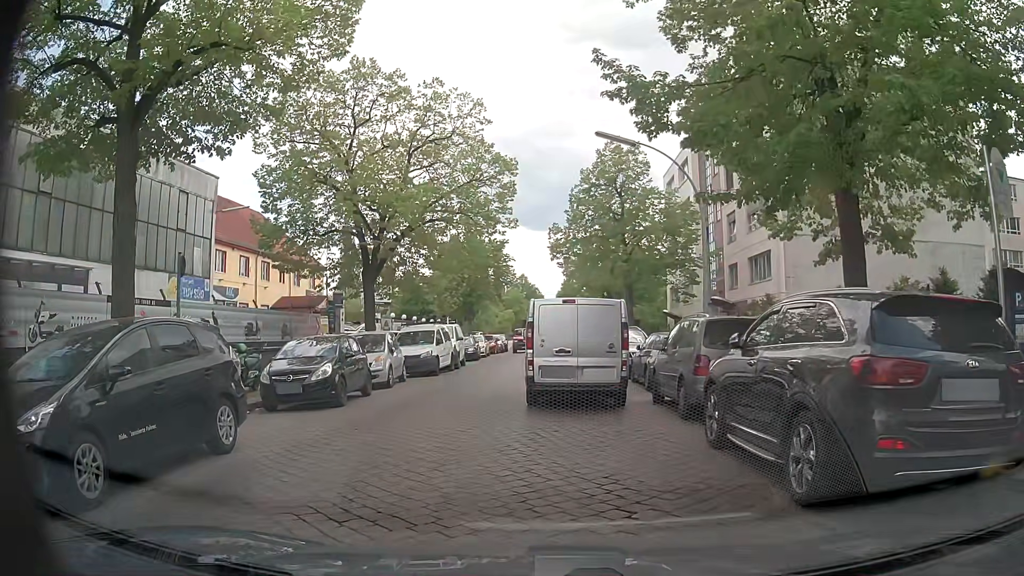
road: unclassified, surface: sett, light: Day
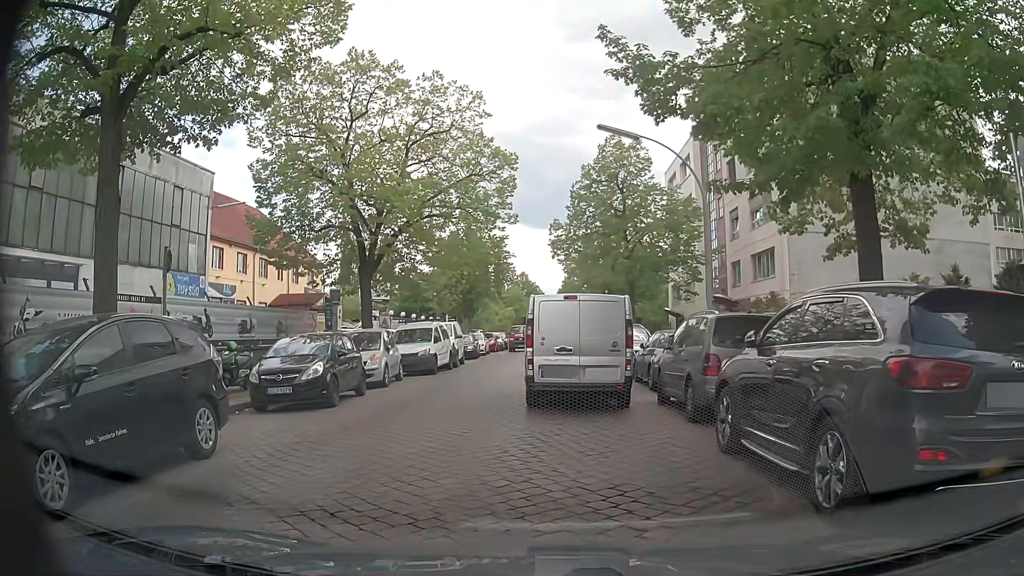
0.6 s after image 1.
(0.0, +0.5) m; 0°
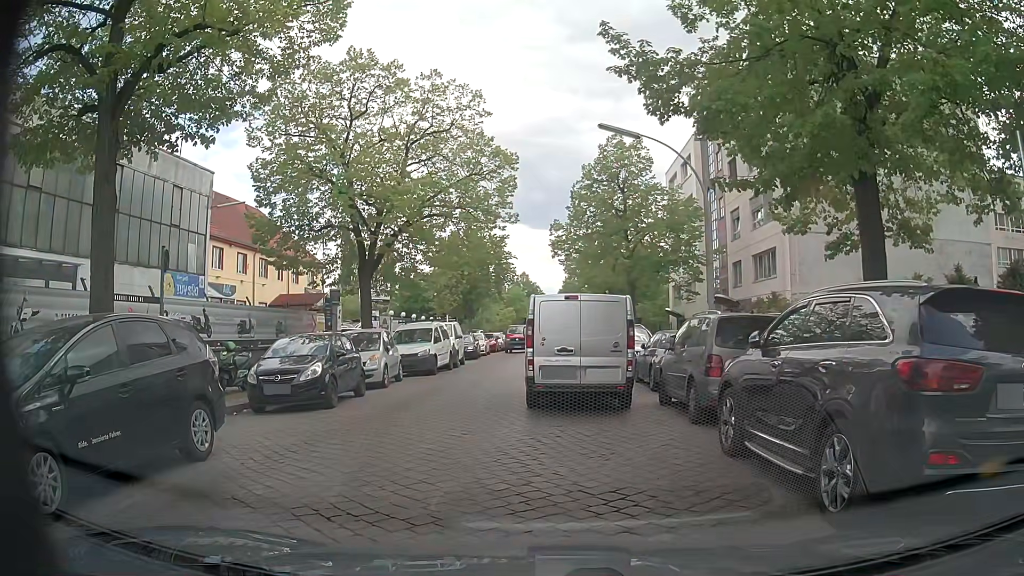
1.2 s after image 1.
(0.0, +0.1) m; 0°
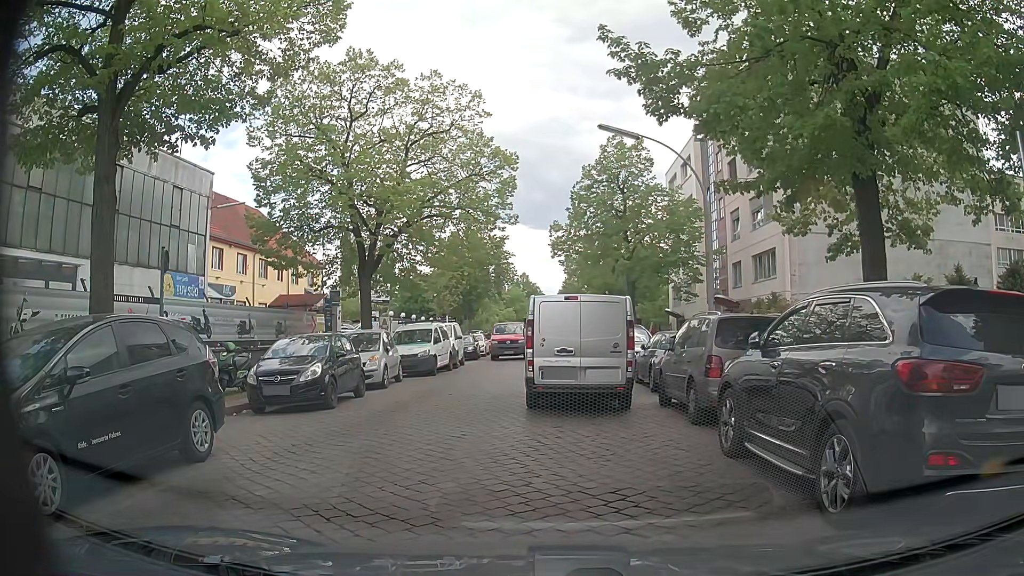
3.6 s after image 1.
(0.0, +0.1) m; 0°
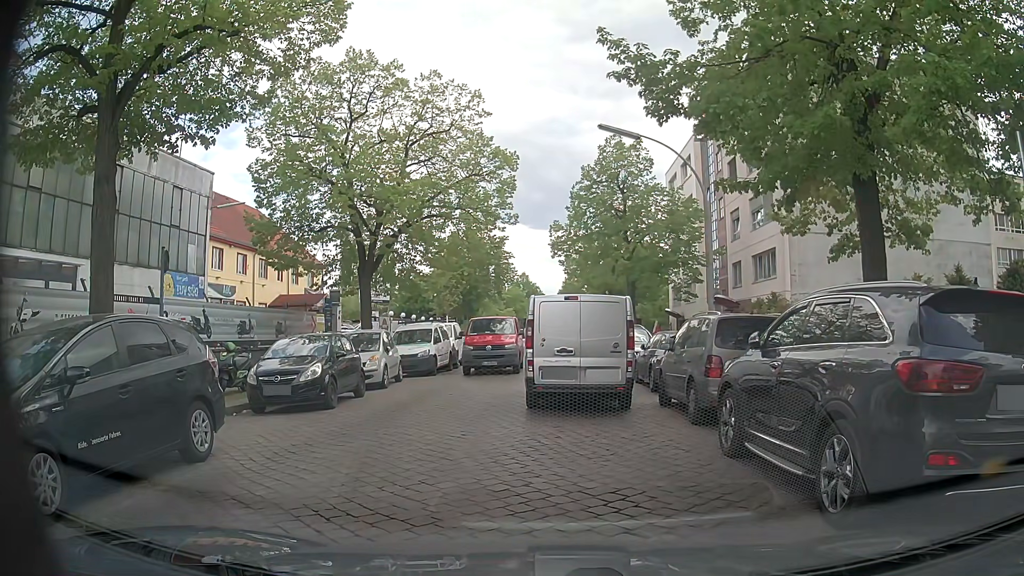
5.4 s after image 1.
(0.0, 0.0) m; 0°
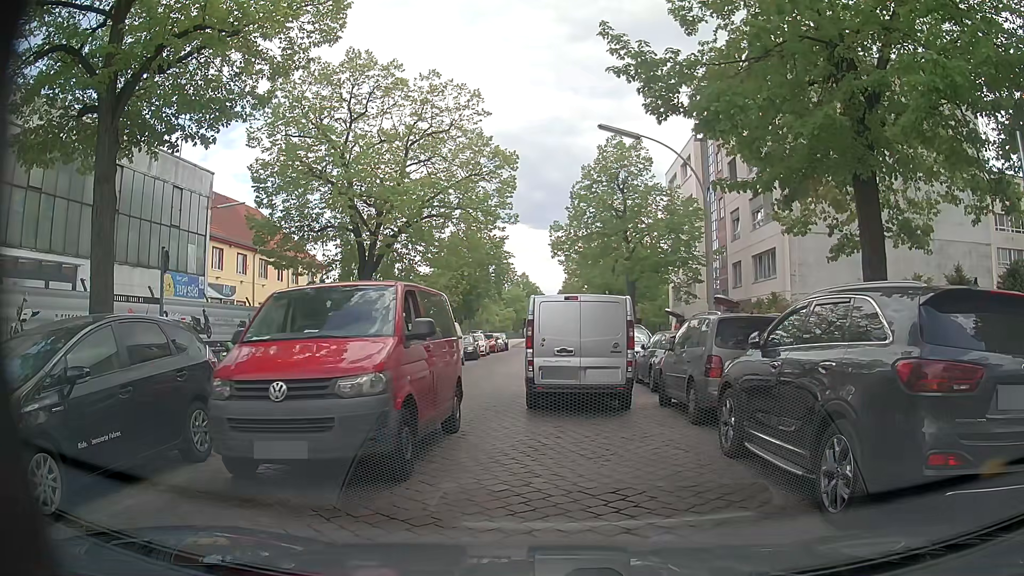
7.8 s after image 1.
(0.0, 0.0) m; 0°
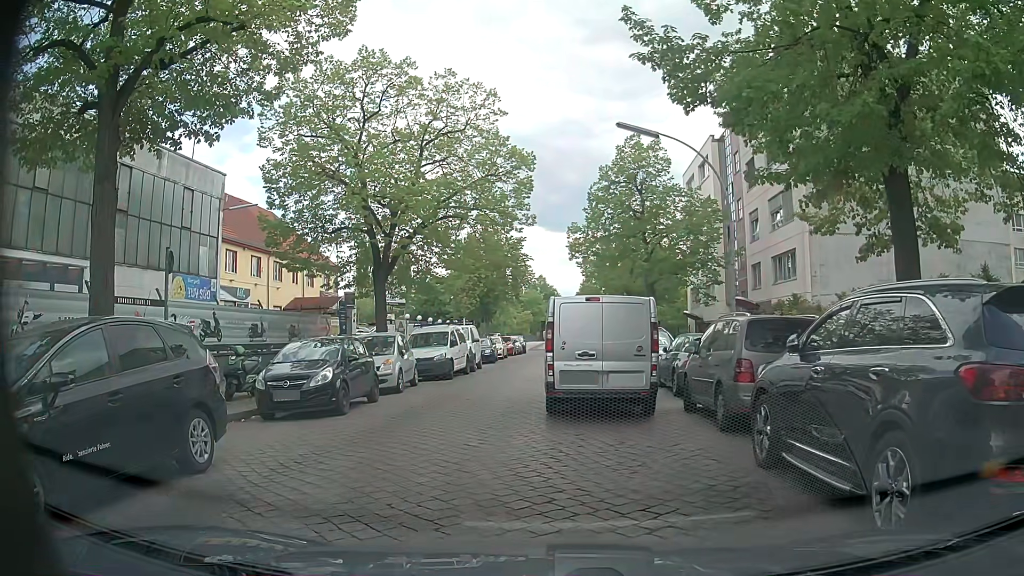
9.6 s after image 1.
(0.0, +0.6) m; 0°
